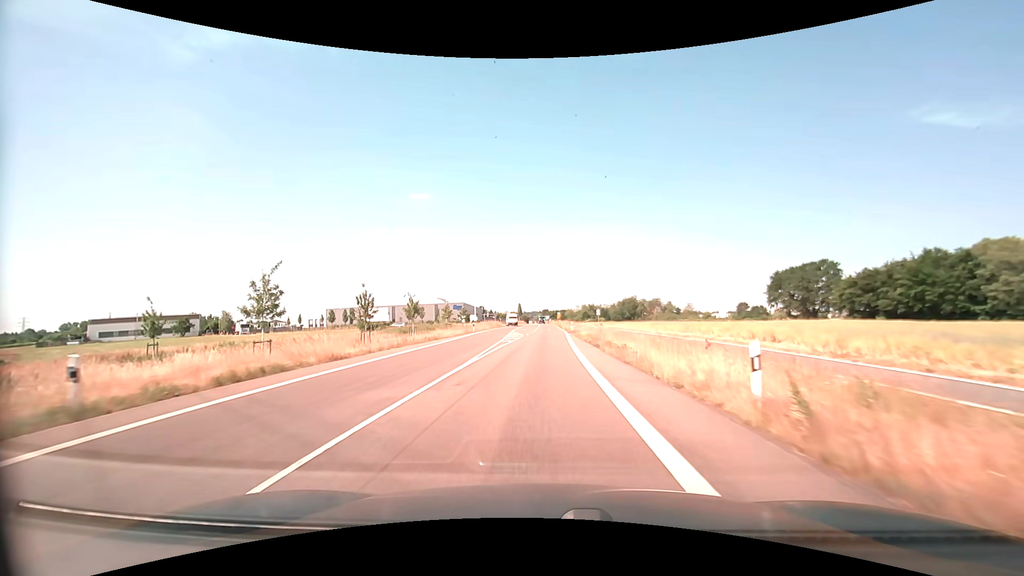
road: secondary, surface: asphalt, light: Day
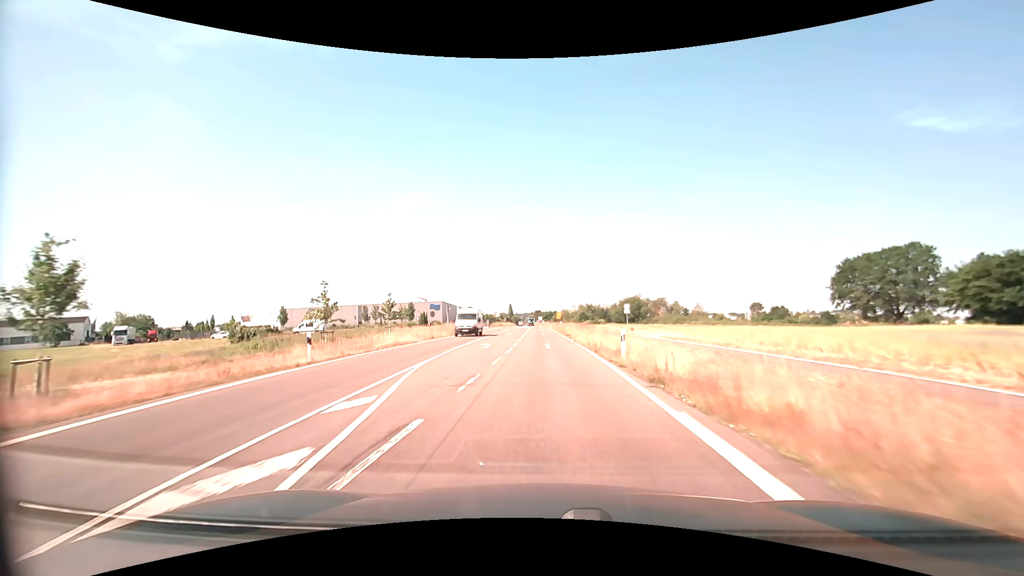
(0.0, +40.3) m; +1°
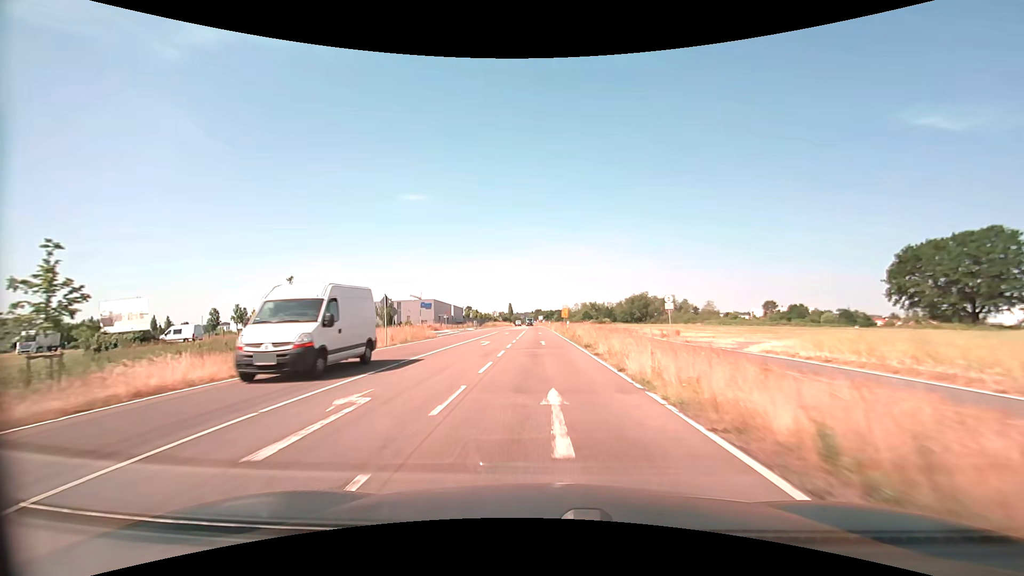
(0.0, +19.5) m; 0°
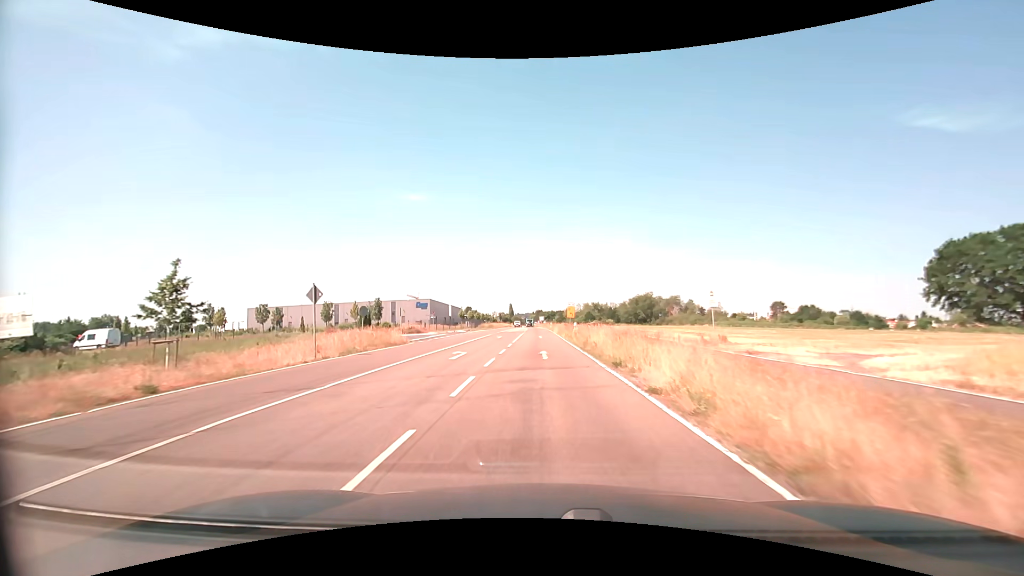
(0.0, +9.6) m; 0°
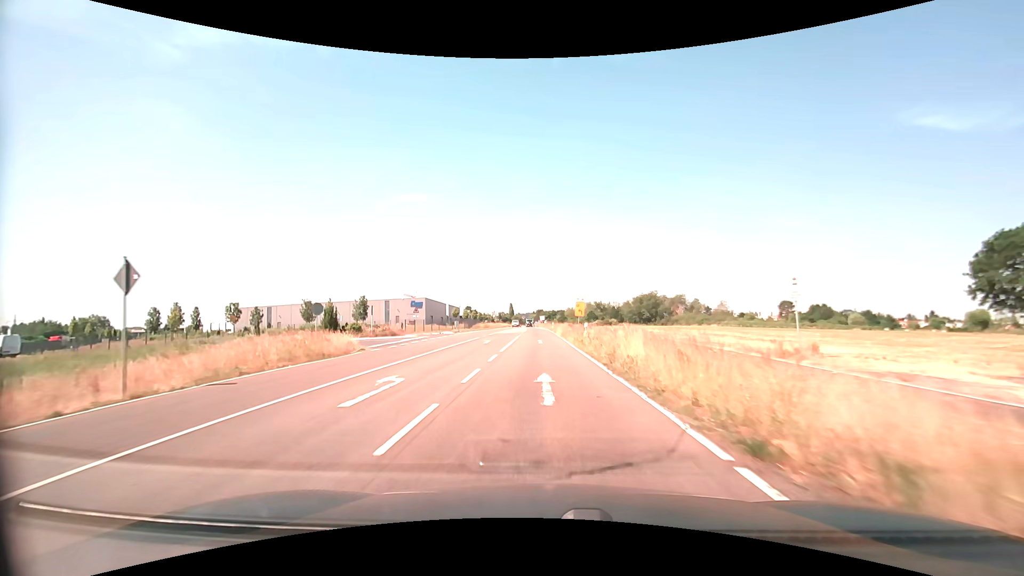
(0.0, +9.5) m; 0°
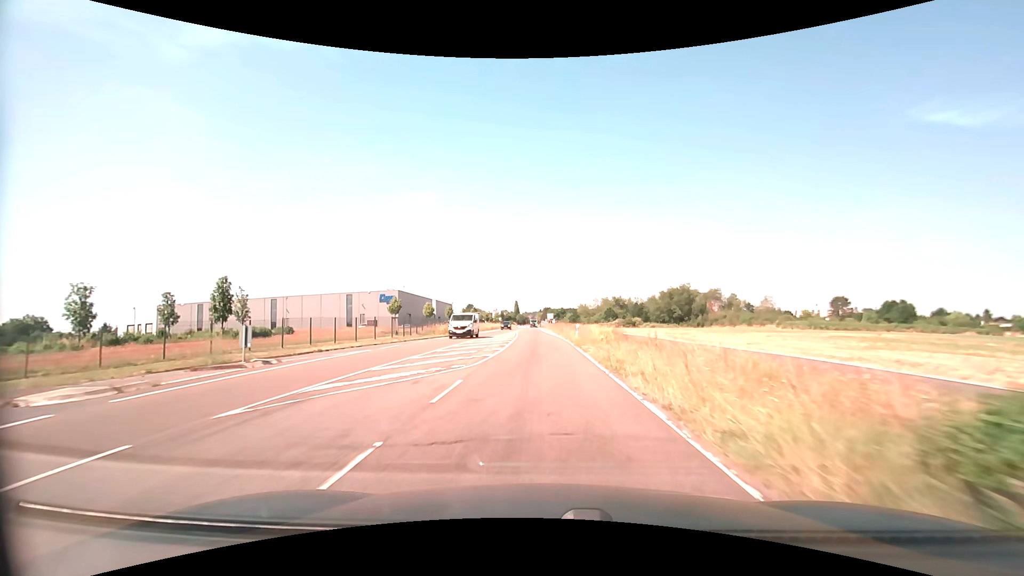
(-0.3, +46.1) m; -1°
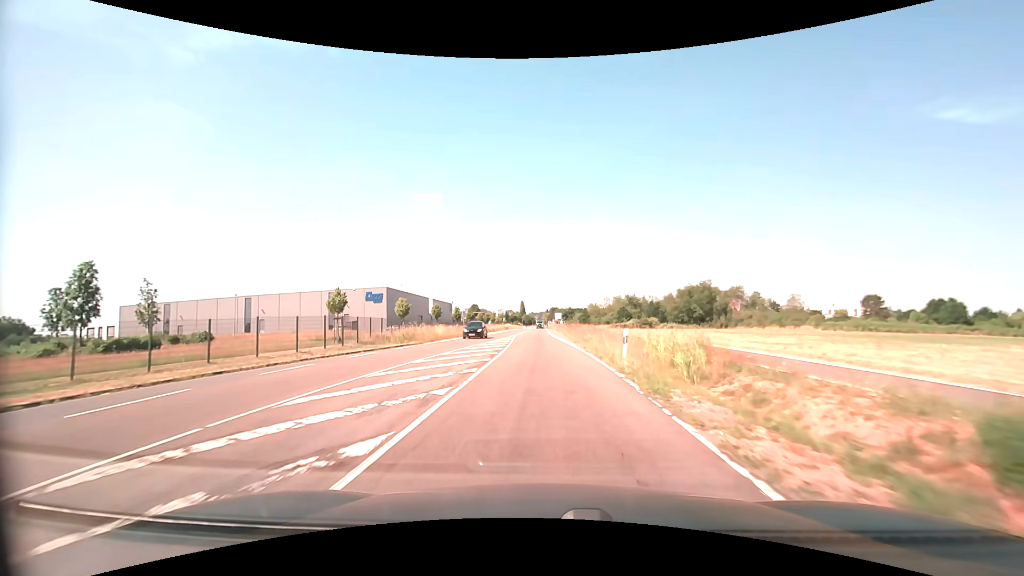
(-0.1, +17.9) m; -1°
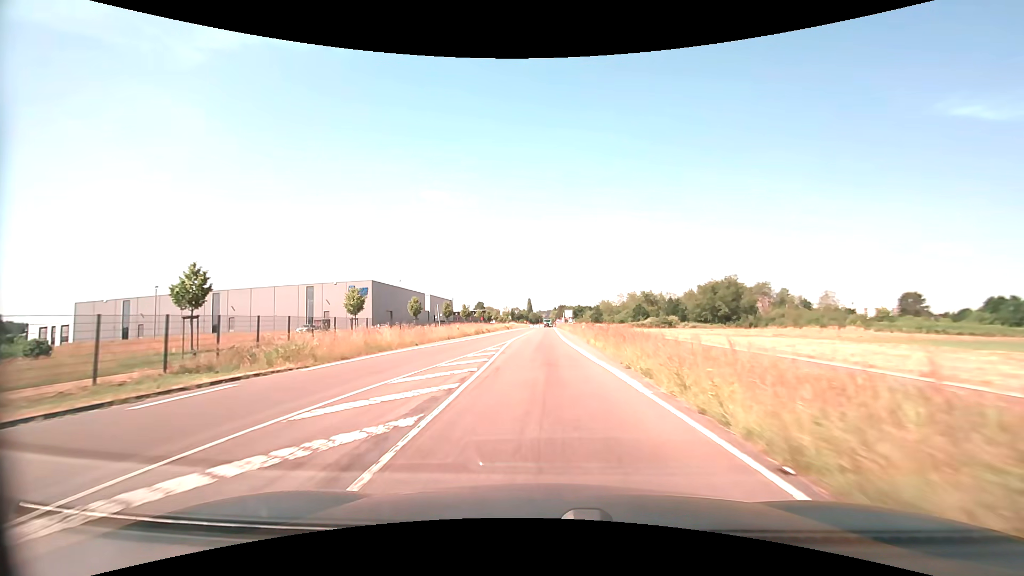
(-0.2, +17.7) m; -1°
(0, +10) (0, +20) (0, +30) (0, +40) (0, +50) (0, +60) (0, +70) (0, +80) (+1, +90) (+1, +100) m
